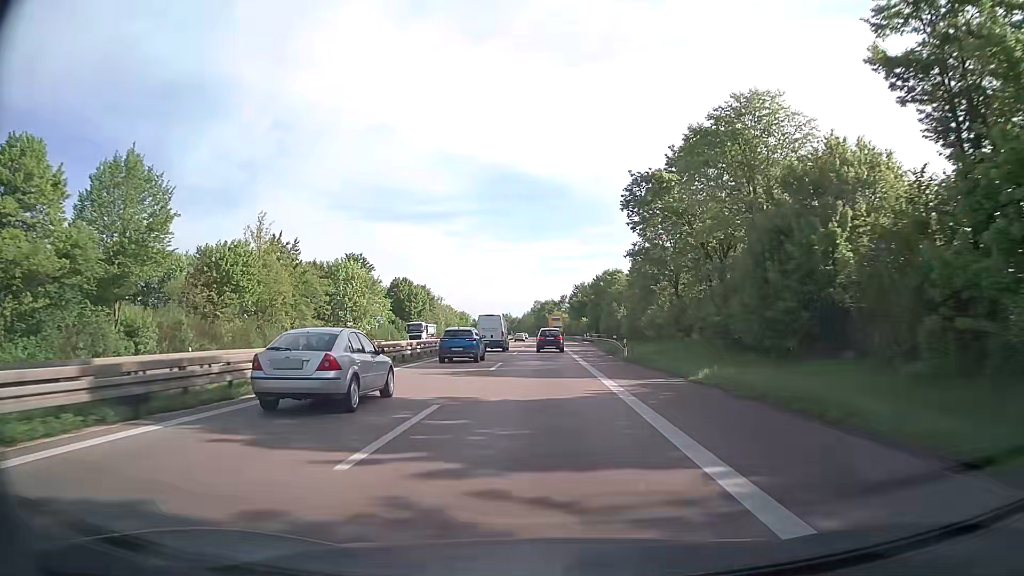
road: trunk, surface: asphalt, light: Day
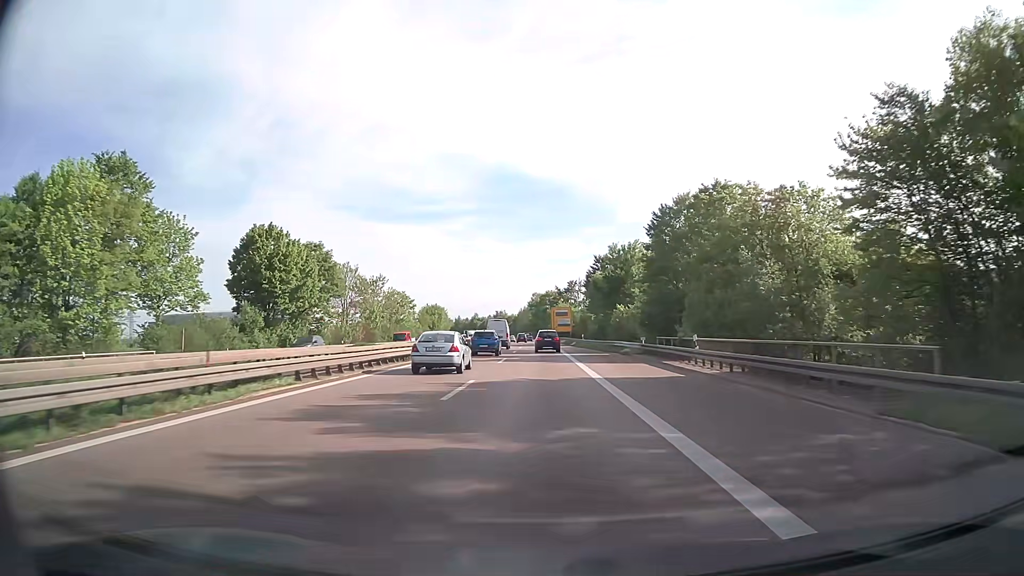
(+0.2, +64.9) m; 0°
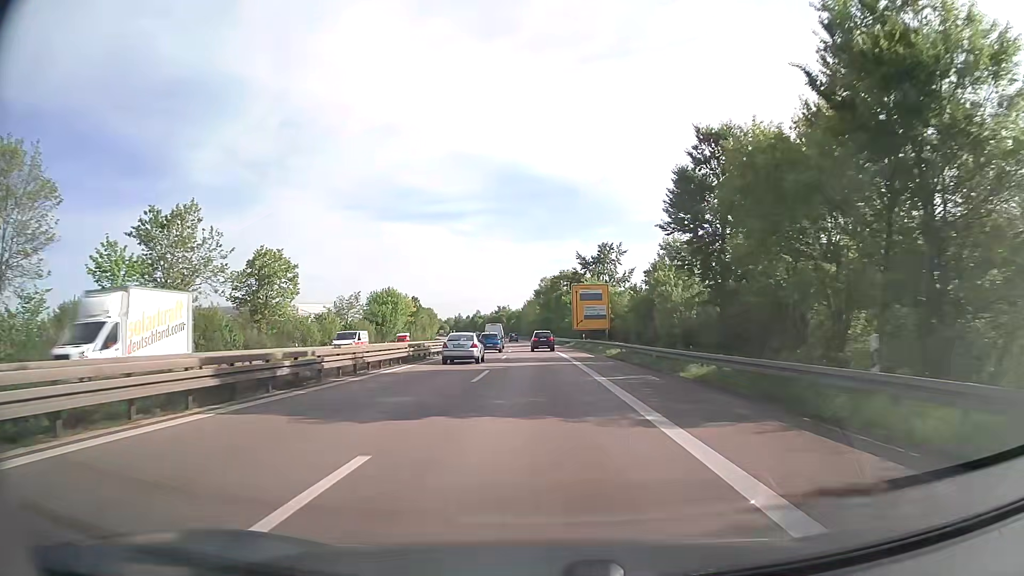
(-0.4, +66.6) m; -1°
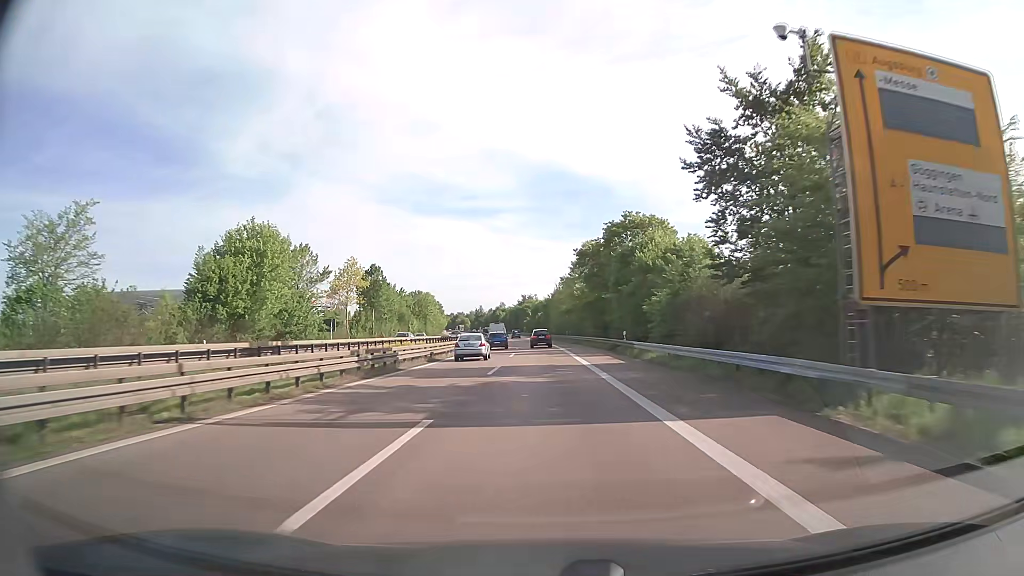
(-1.8, +69.1) m; -3°
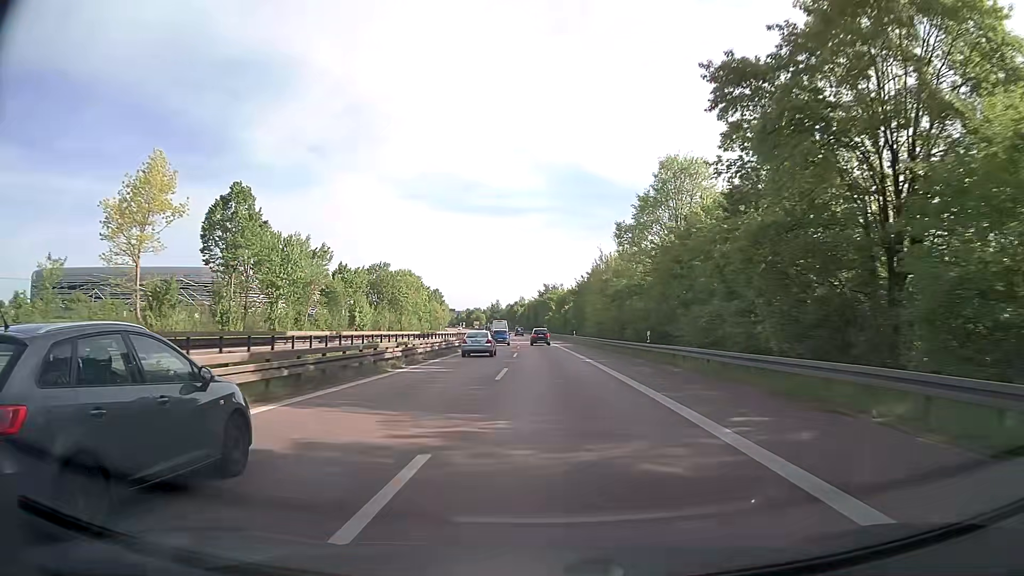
(-0.9, +57.3) m; -2°
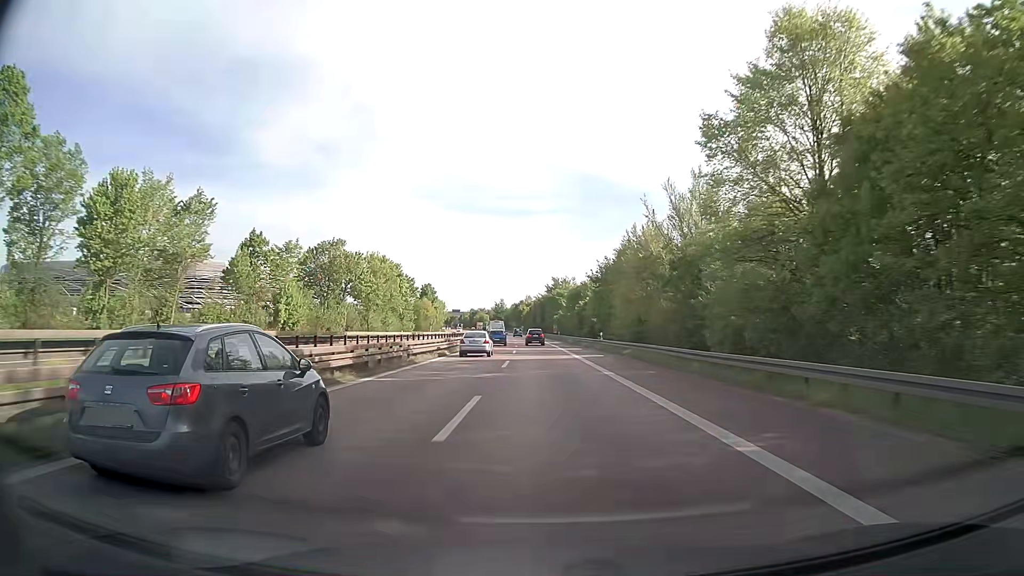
(-0.2, +29.1) m; -1°
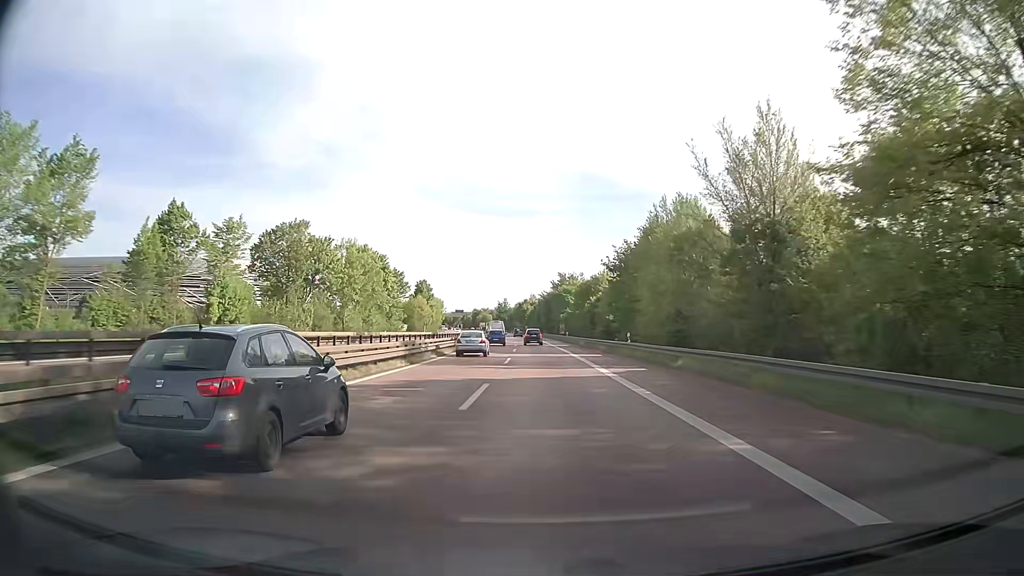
(0.0, +14.6) m; 0°
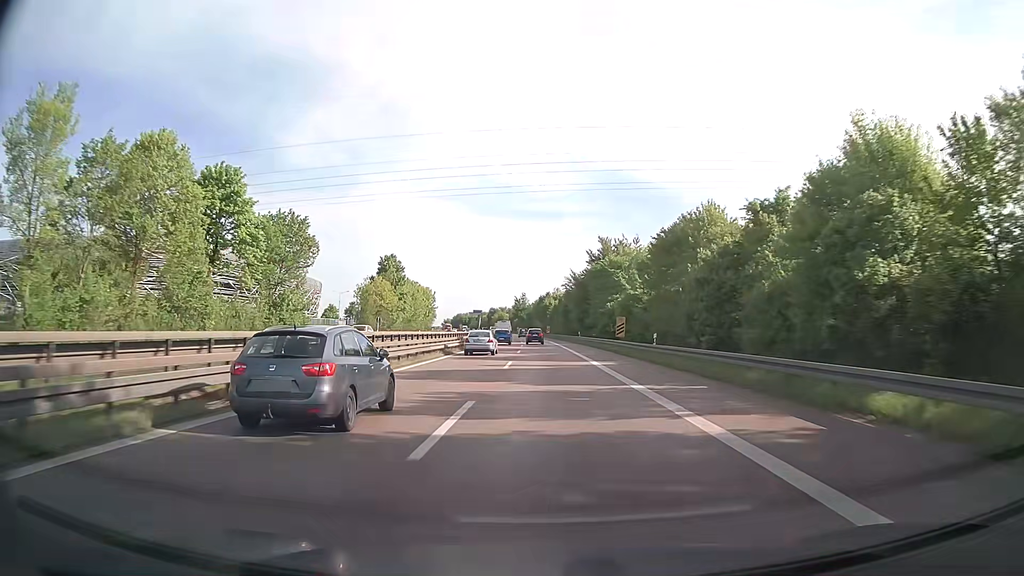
(-1.2, +58.8) m; -2°
(0, +10) (0, +20) (0, +30) (0, +40) (-1, +50) (-1, +60) (-1, +70) (-1, +80) (-2, +90) (-2, +100) m
